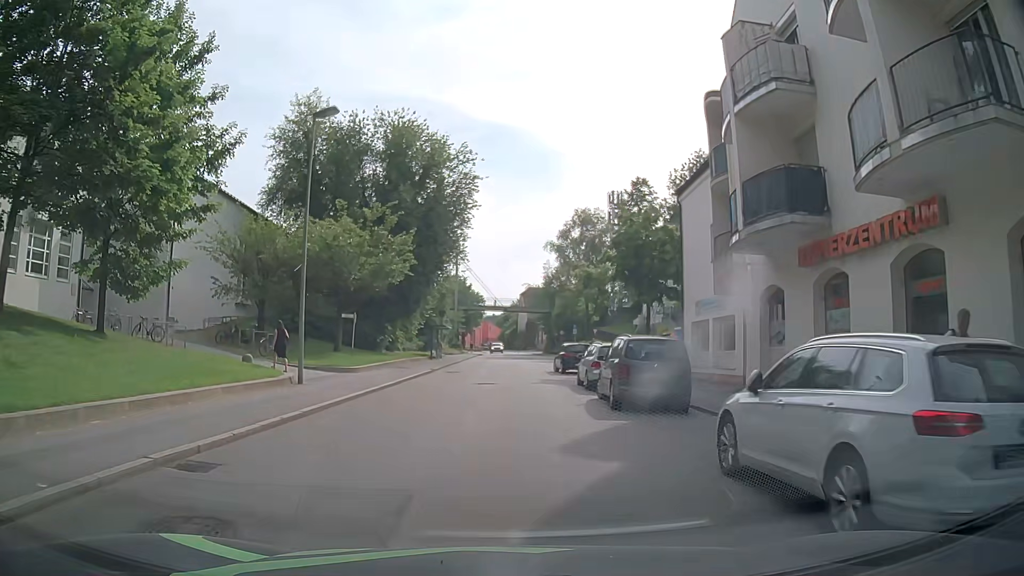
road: tertiary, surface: asphalt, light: Day
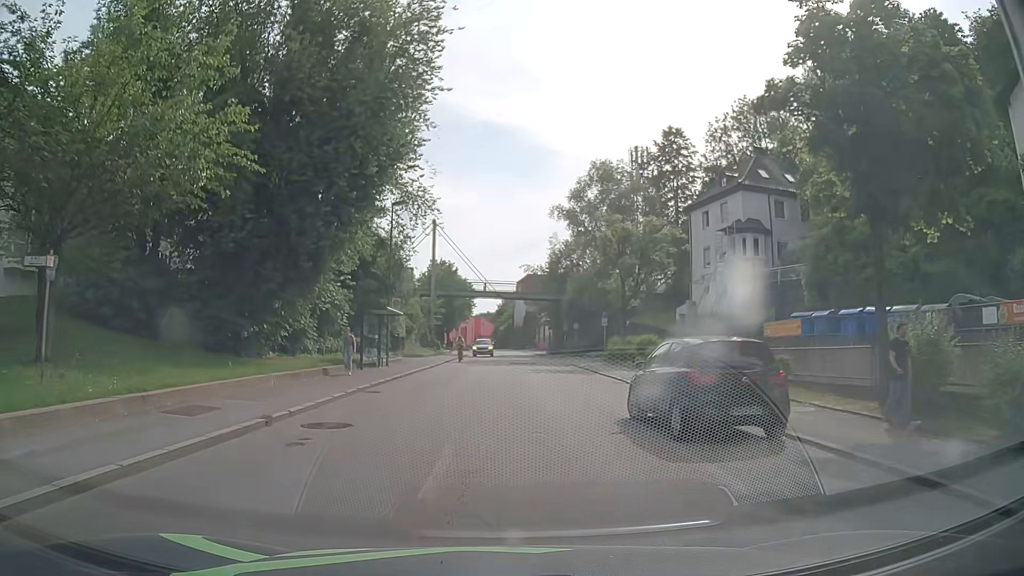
(+0.3, +22.5) m; 0°
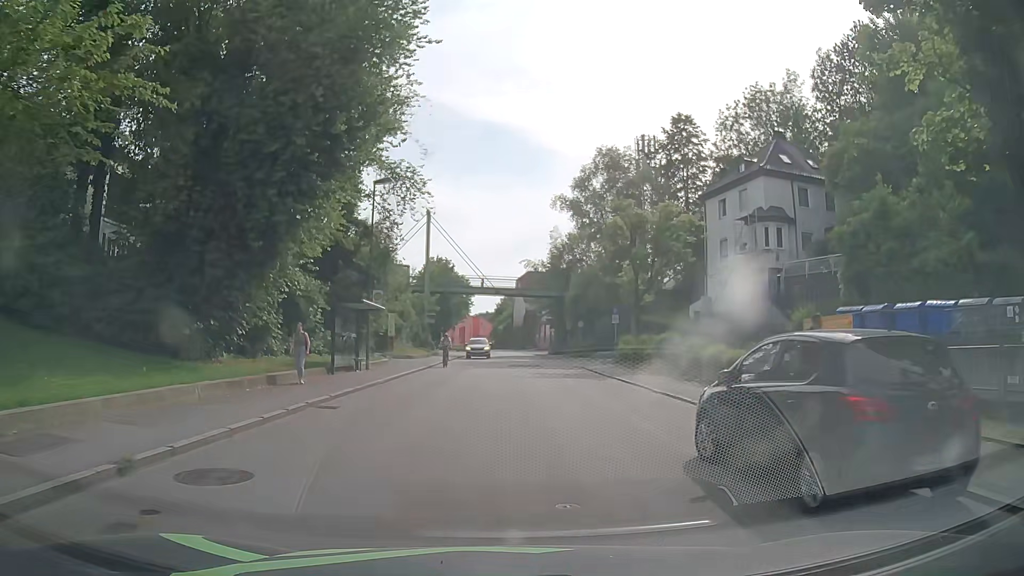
(+0.1, +4.5) m; +1°
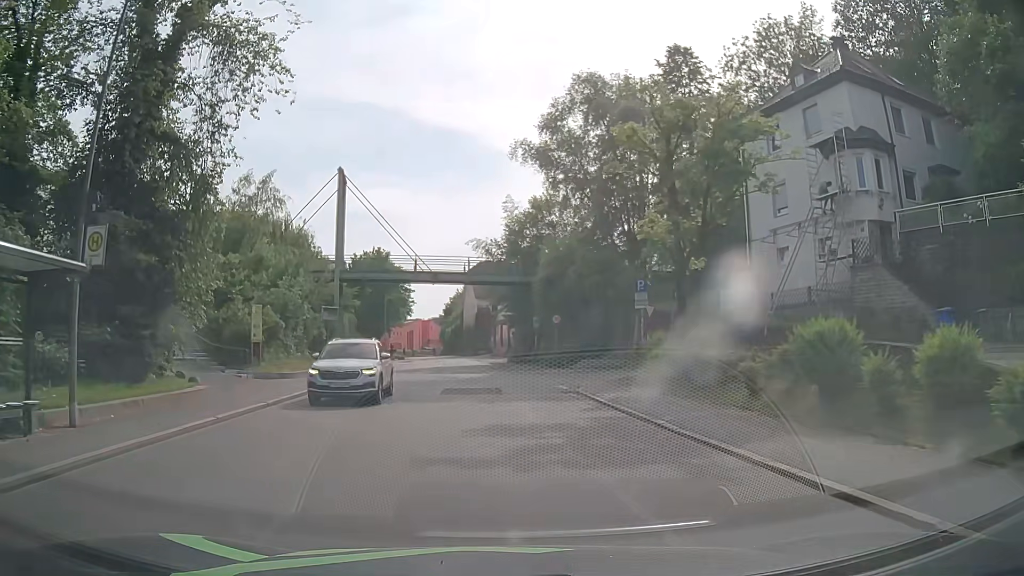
(+0.7, +17.8) m; +4°
(0, +10) (0, +20) (-1, +30) (-2, +40) (-3, +50) (-4, +60) (-5, +70) (-6, +80) (-8, +90) (-10, +99) m
